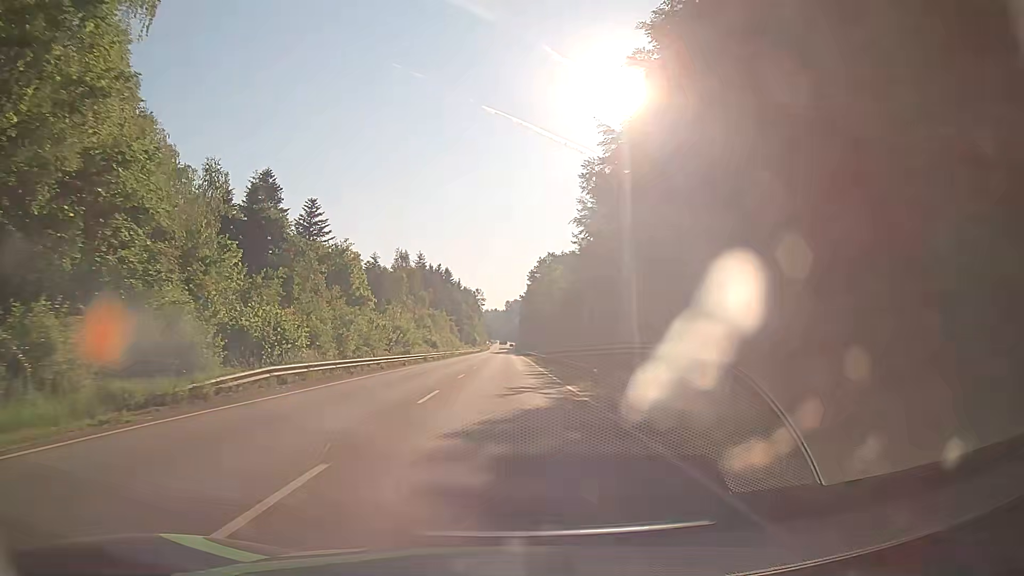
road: secondary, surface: asphalt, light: Day
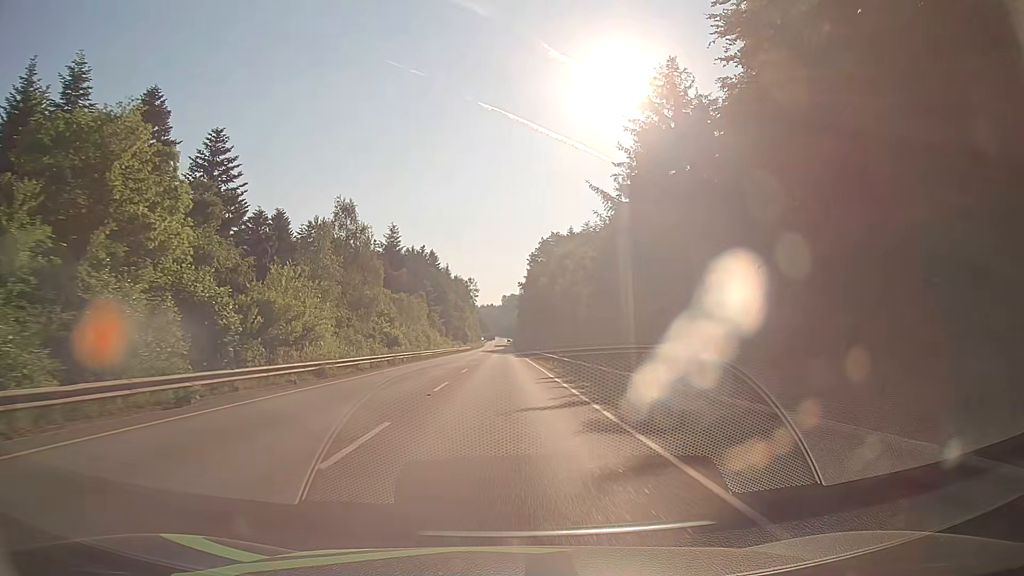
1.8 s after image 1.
(+0.1, +32.3) m; +1°
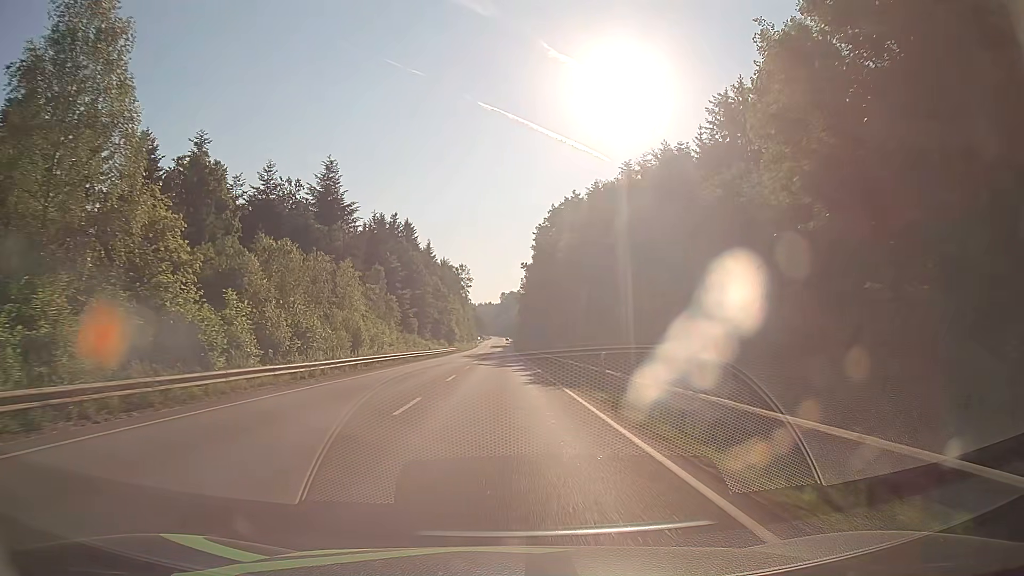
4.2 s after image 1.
(-0.3, +43.2) m; 0°
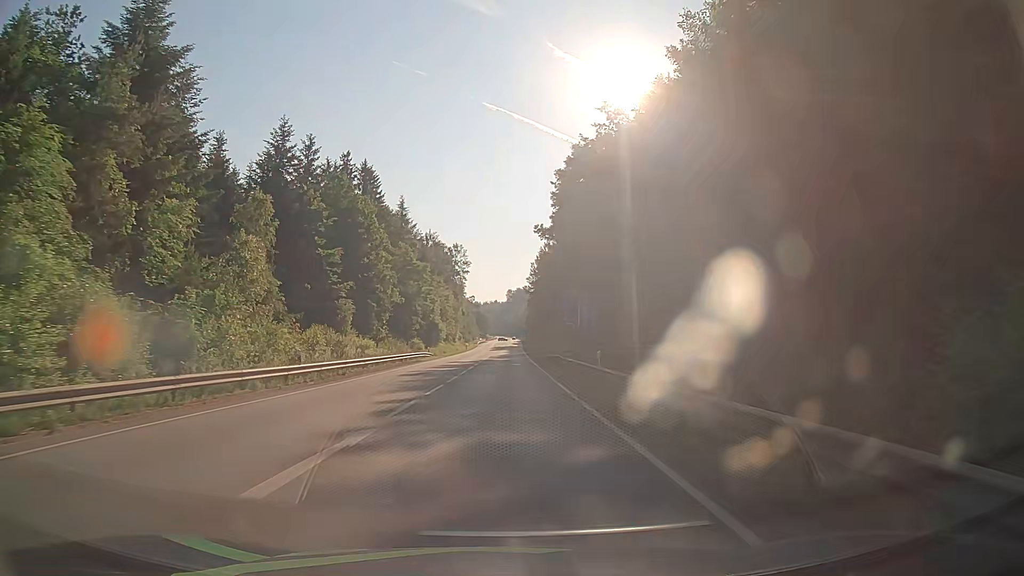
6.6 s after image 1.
(-0.2, +43.2) m; -1°
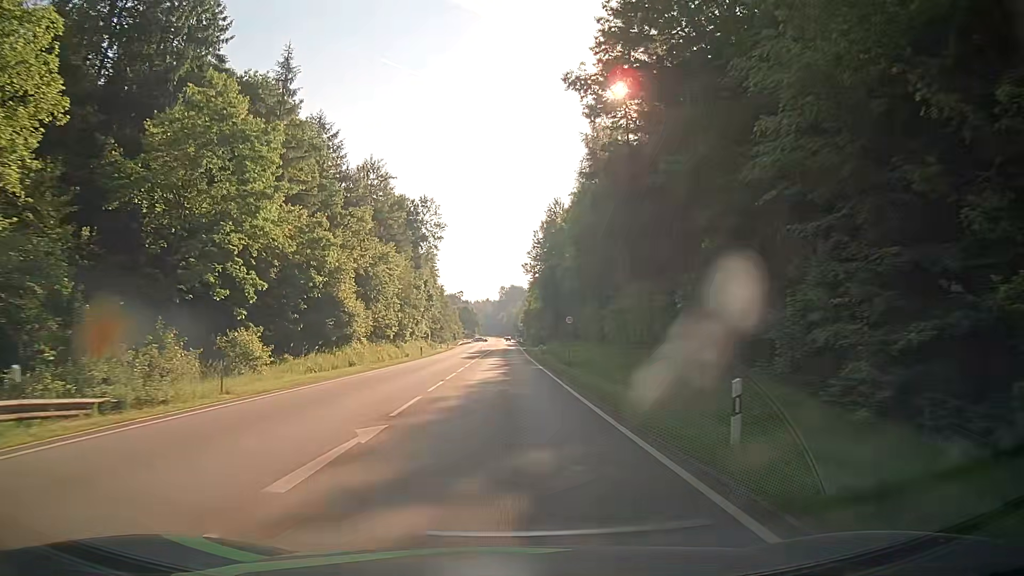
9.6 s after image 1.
(0.0, +53.9) m; 0°
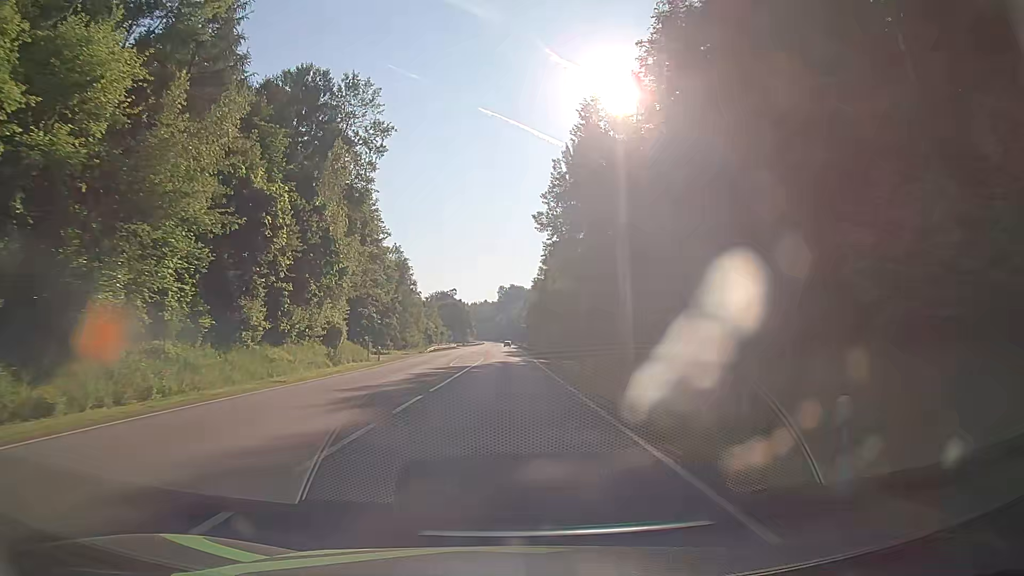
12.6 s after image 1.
(+0.3, +53.6) m; 0°
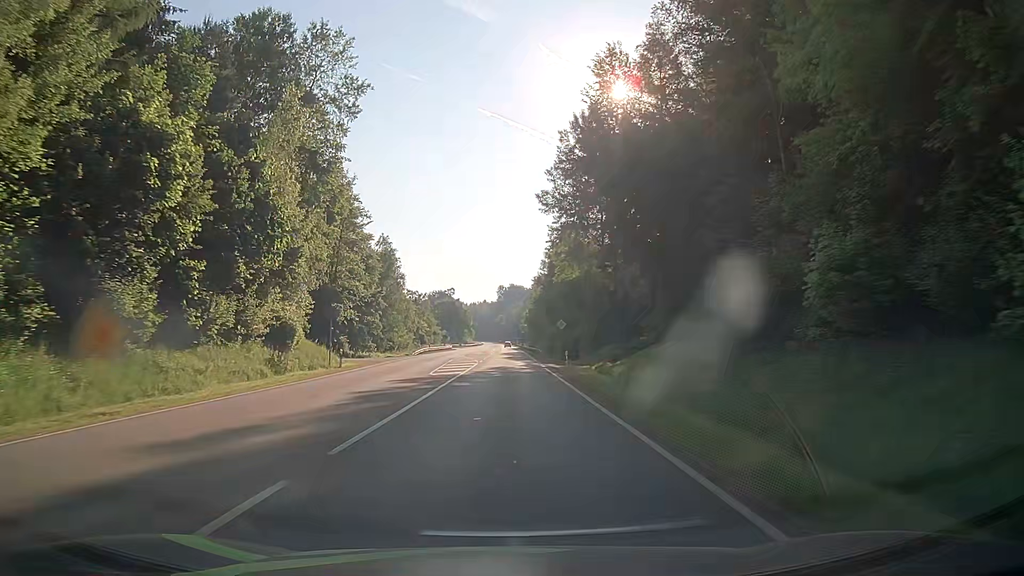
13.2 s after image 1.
(+0.1, +10.7) m; +1°
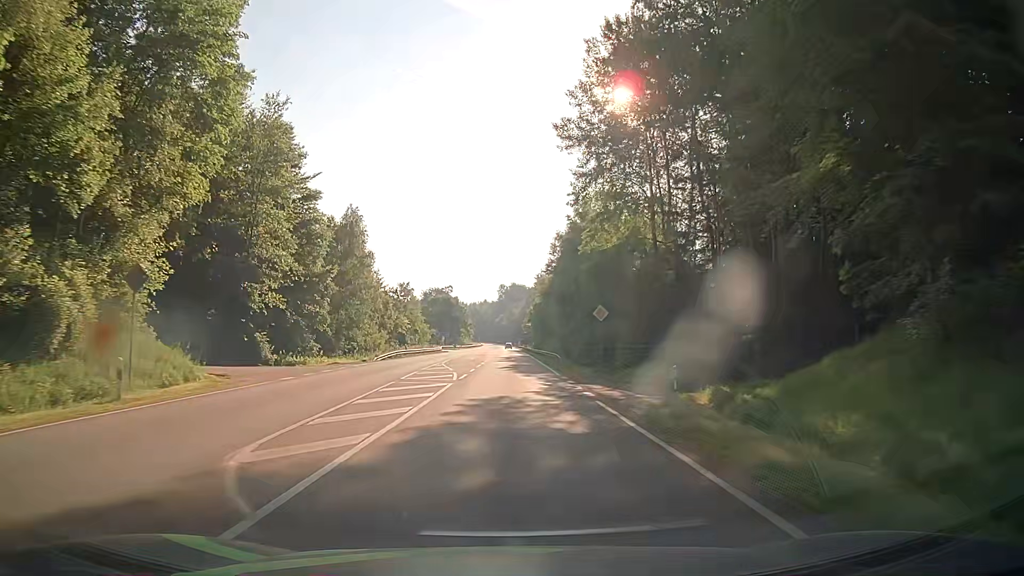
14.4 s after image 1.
(-0.2, +21.4) m; 0°
(0, +10) (0, +20) (0, +30) (0, +40) (0, +50) (0, +60) (0, +70) (0, +80) (-1, +90) (-1, +100) m
